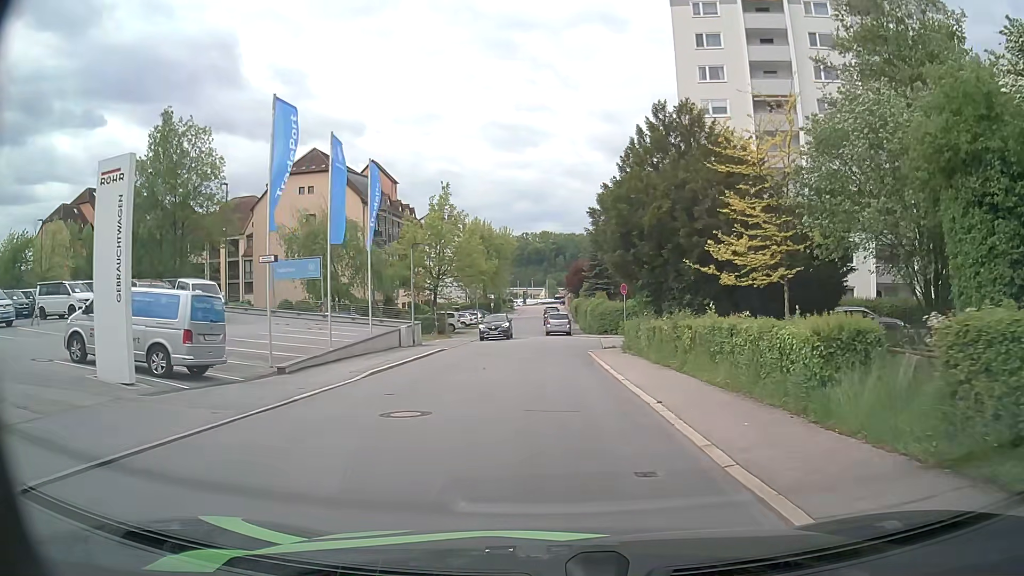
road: residential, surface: asphalt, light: Day
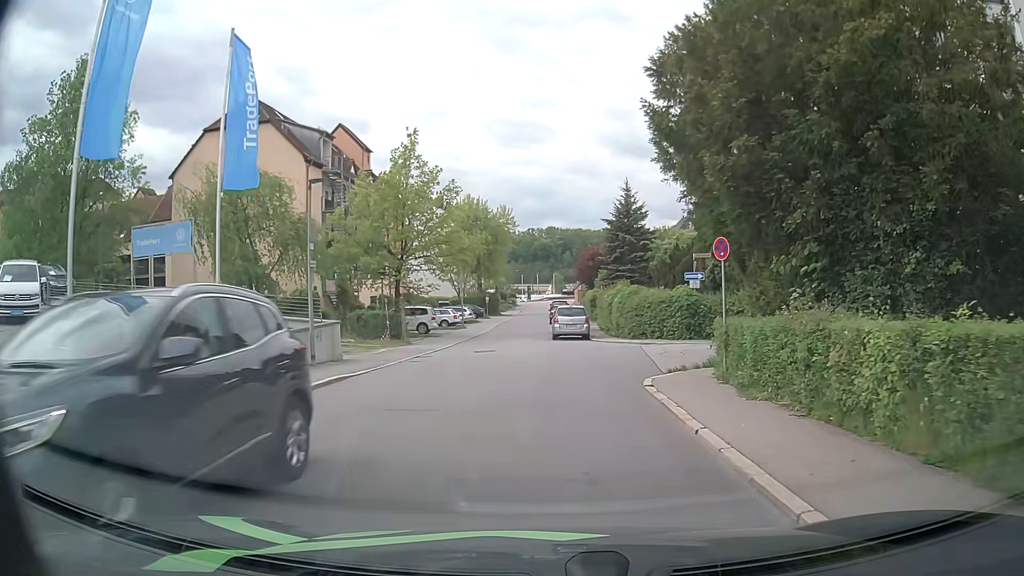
(0.0, +14.8) m; -1°
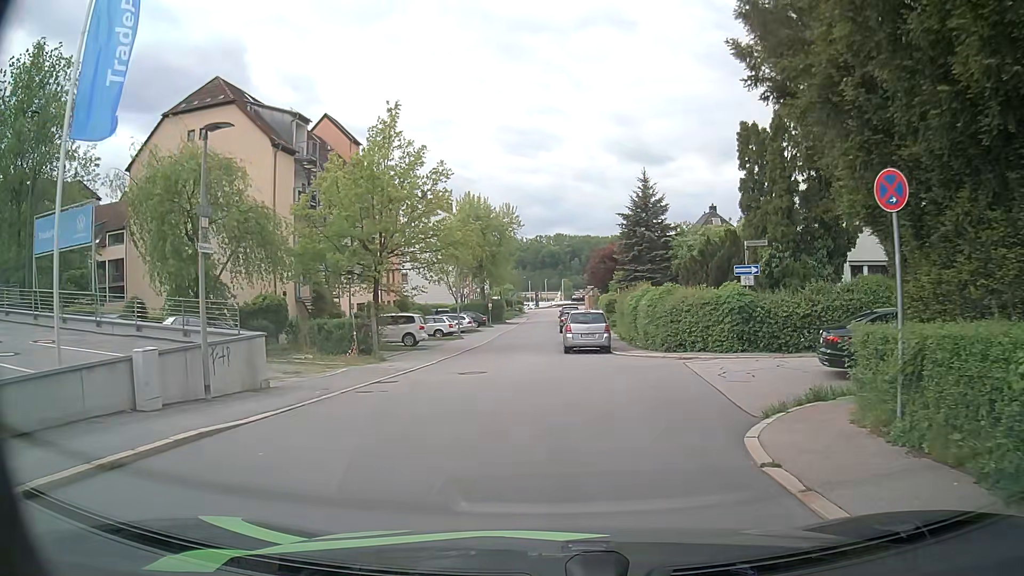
(0.0, +6.4) m; -1°
(0, +10) (-1, +20) (-2, +30) (-1, +40) (-1, +50) (-1, +60) (0, +70) (+1, +80) (+1, +90) (+2, +100) m
